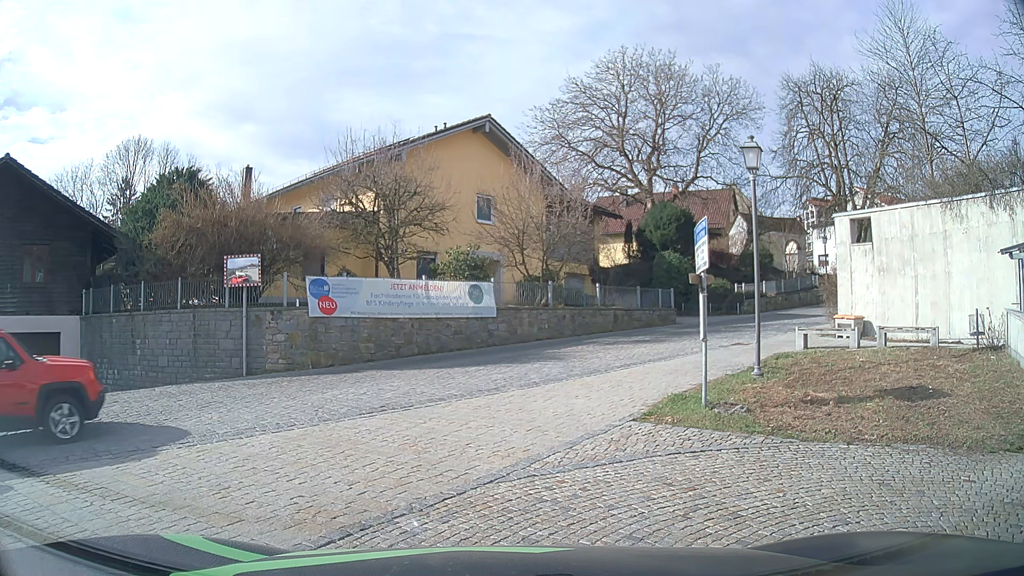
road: tertiary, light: Day
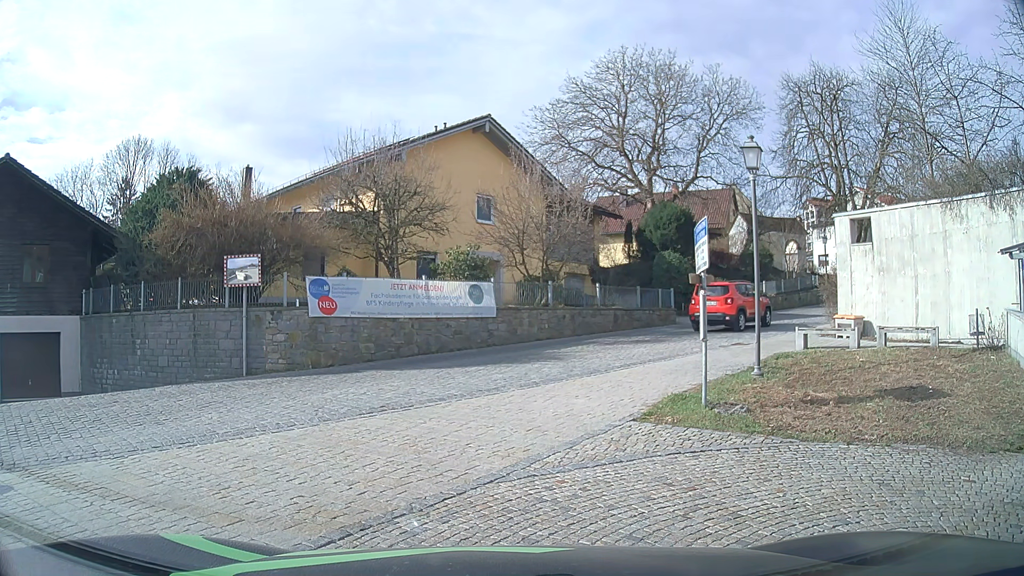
(0.0, 0.0) m; 0°
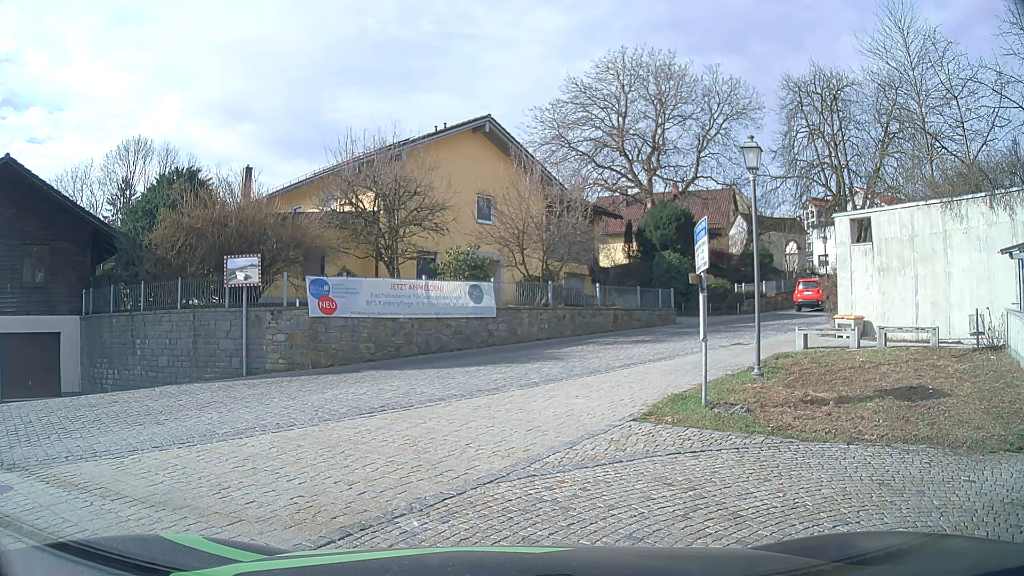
(0.0, 0.0) m; 0°
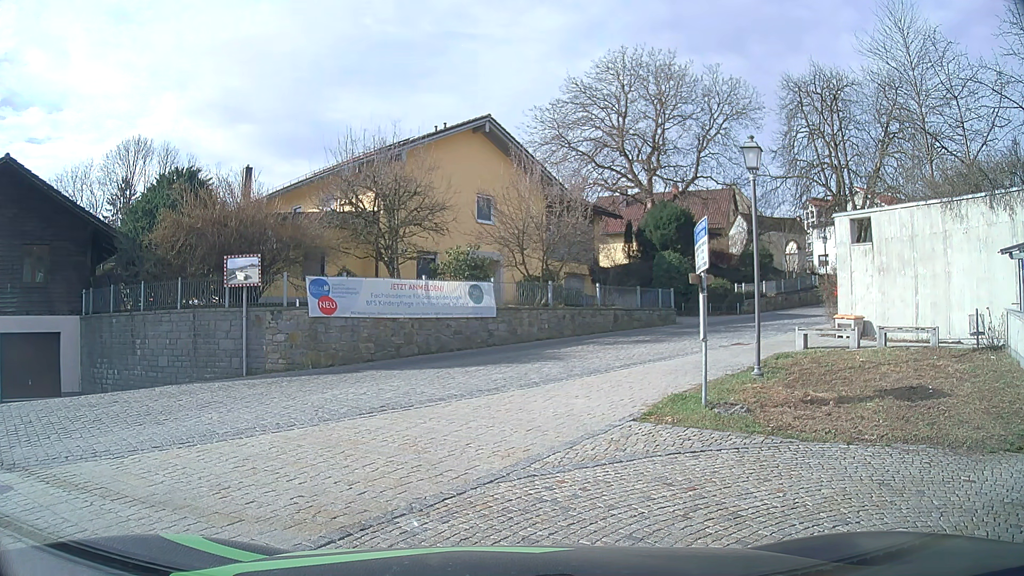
(0.0, 0.0) m; 0°
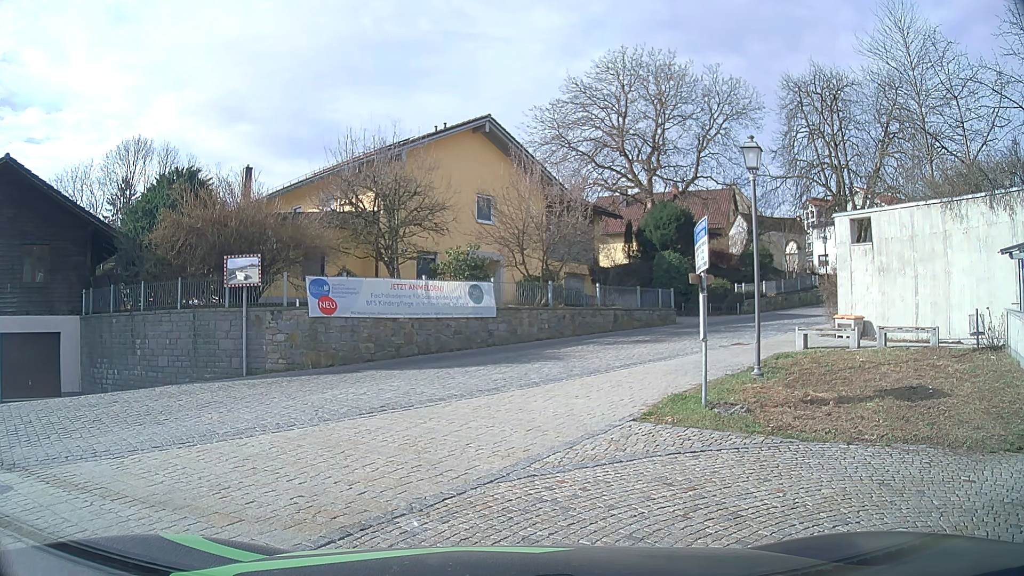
(0.0, 0.0) m; 0°
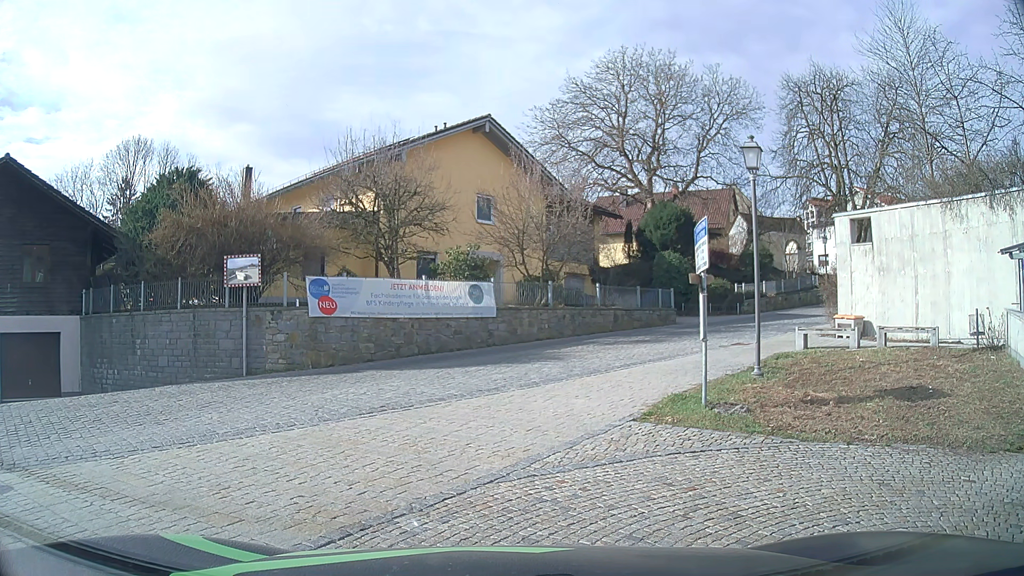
(0.0, 0.0) m; 0°
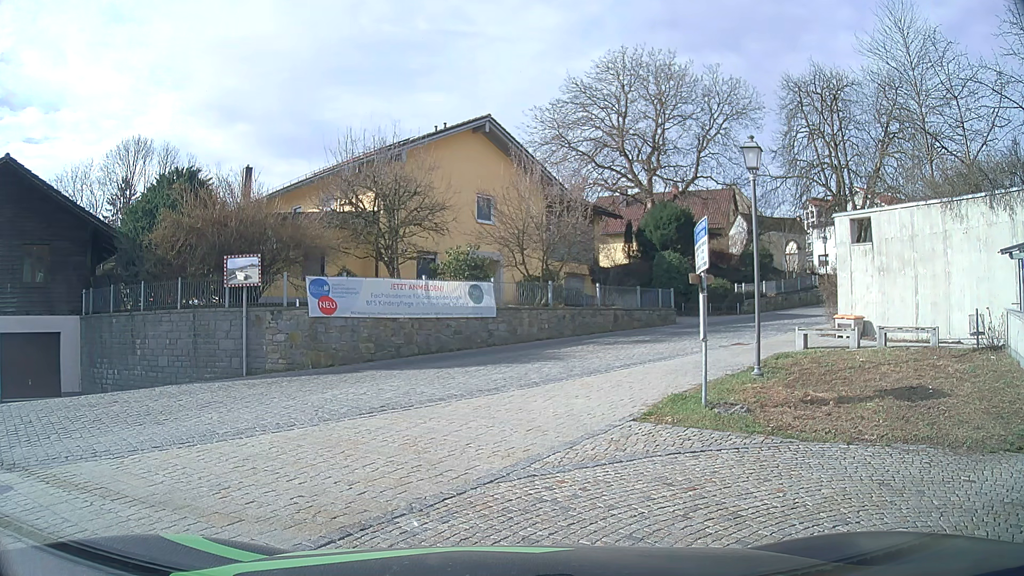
(0.0, 0.0) m; 0°
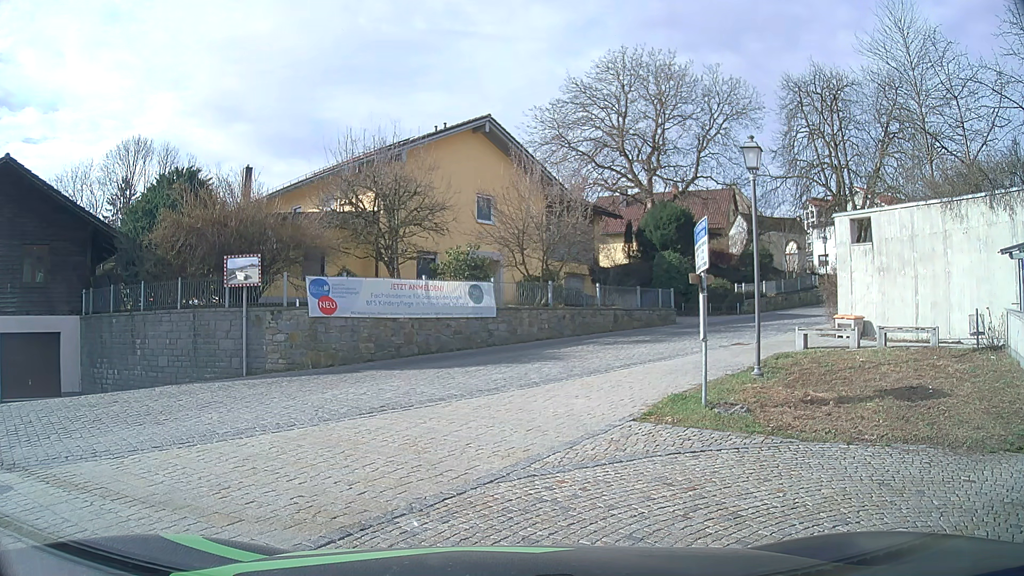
(0.0, 0.0) m; 0°
